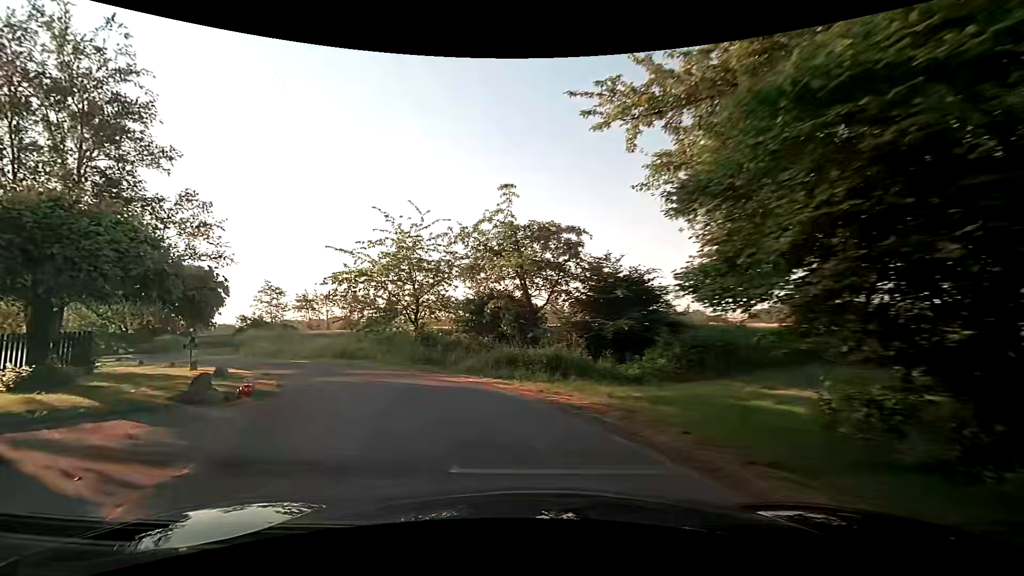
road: unclassified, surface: asphalt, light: Day
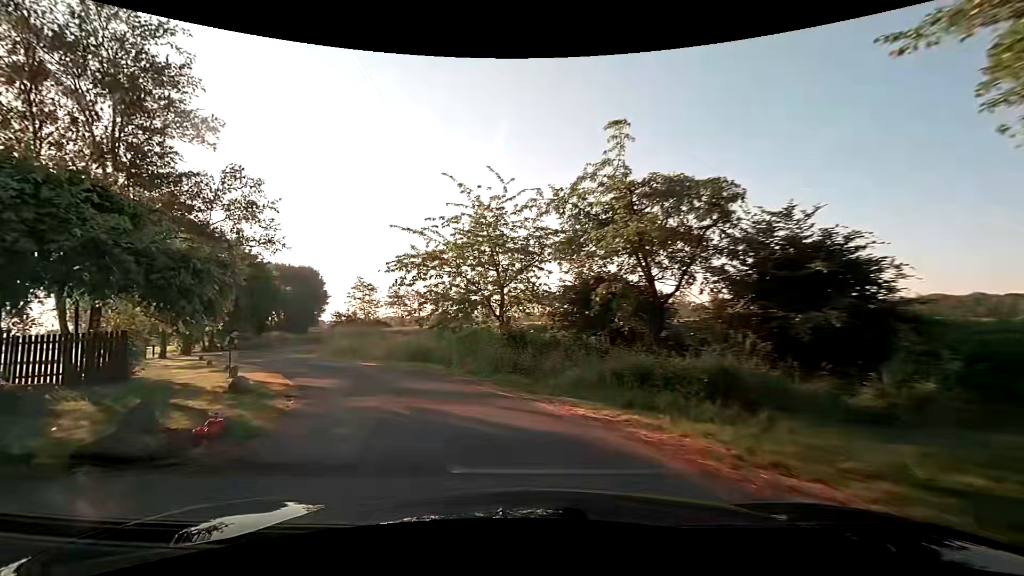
(-0.4, +5.5) m; -10°
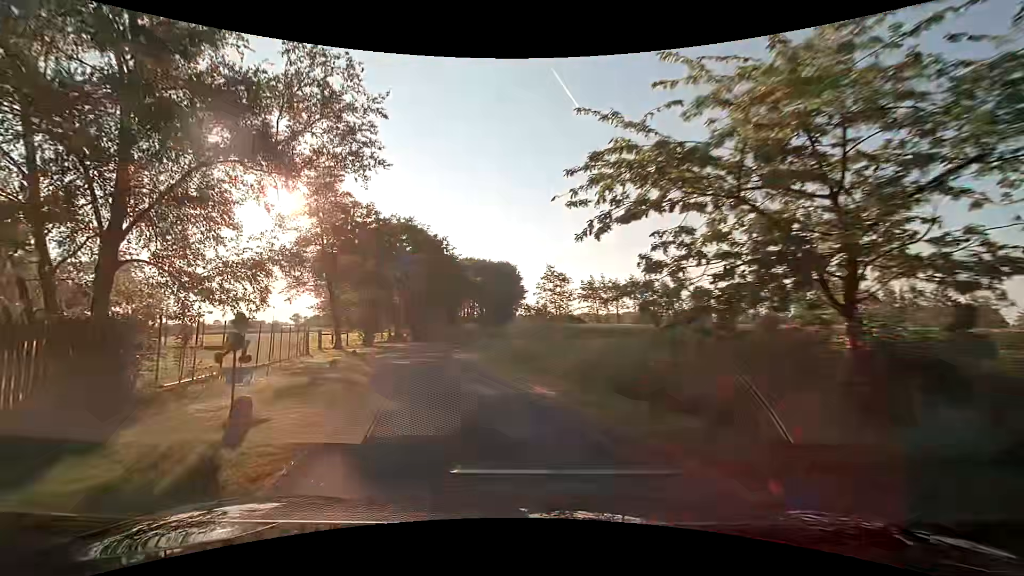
(-2.2, +10.9) m; -22°
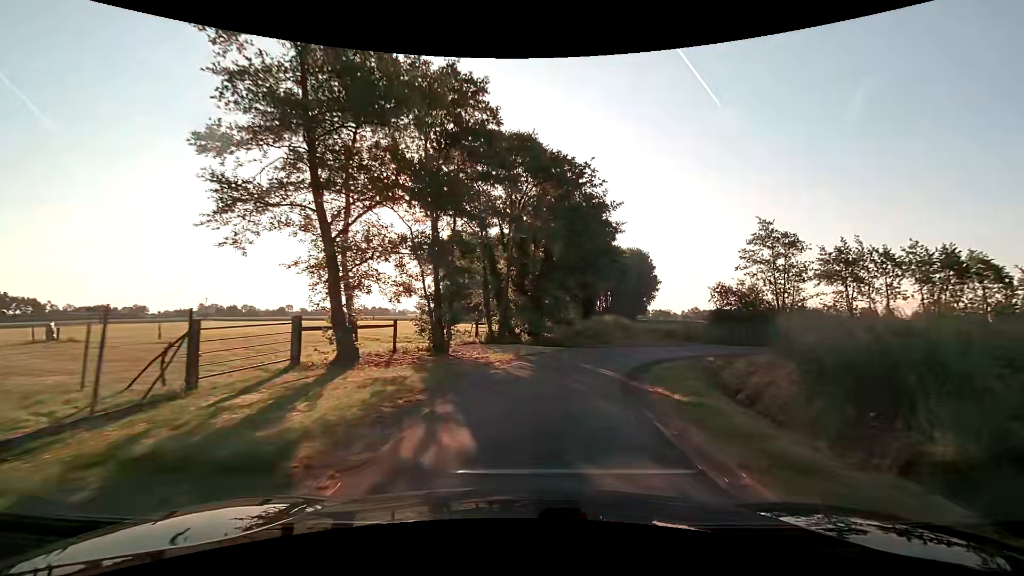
(-4.9, +23.4) m; -14°
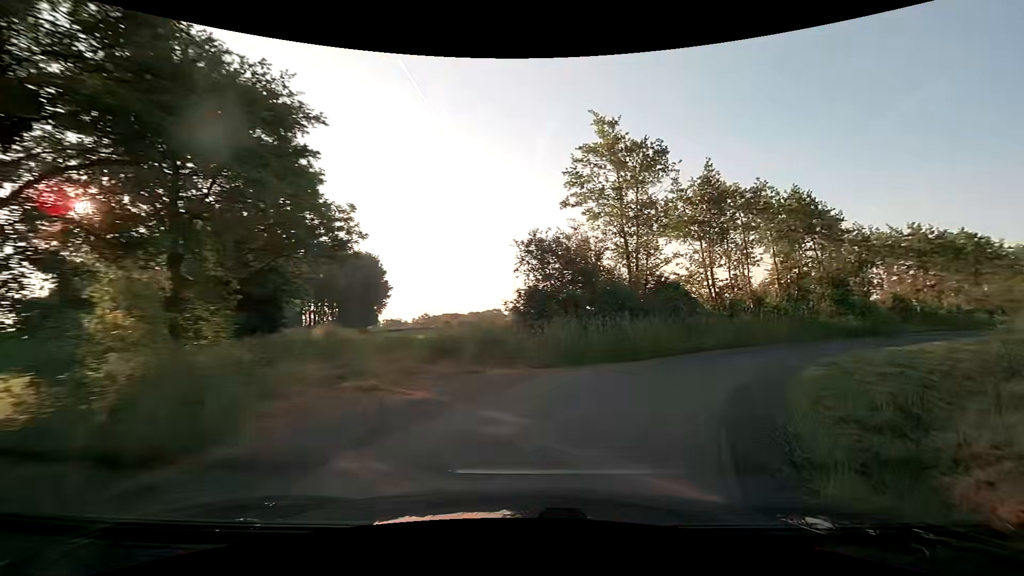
(+3.9, +22.3) m; +28°
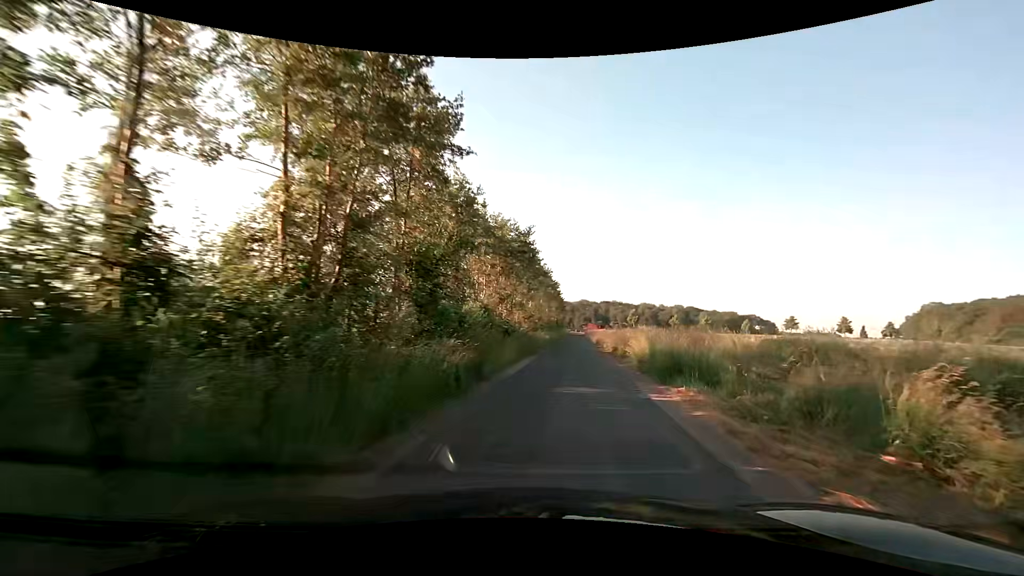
(+9.4, +19.2) m; +48°
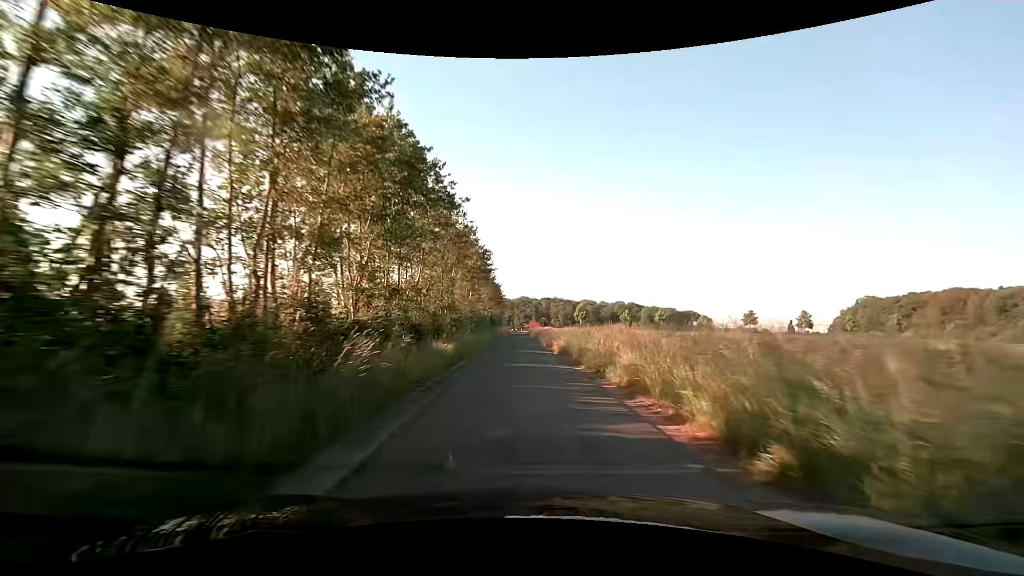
(+2.6, +28.3) m; +7°
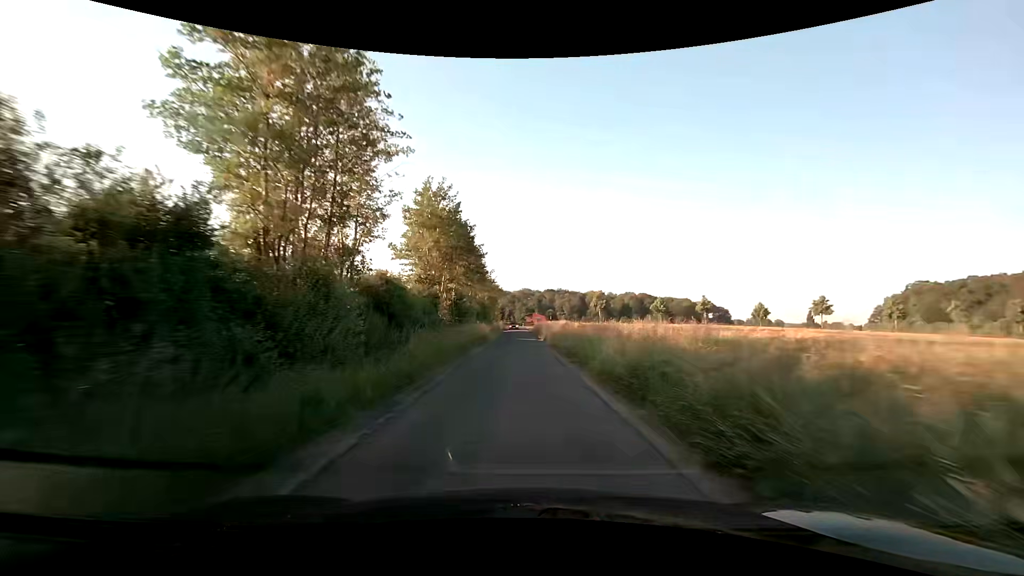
(0.0, +40.9) m; 0°
(0, +10) (0, +20) (0, +30) (0, +40) (0, +50) (0, +60) (-1, +70) (-1, +80) (-1, +90) (-1, +100) m
